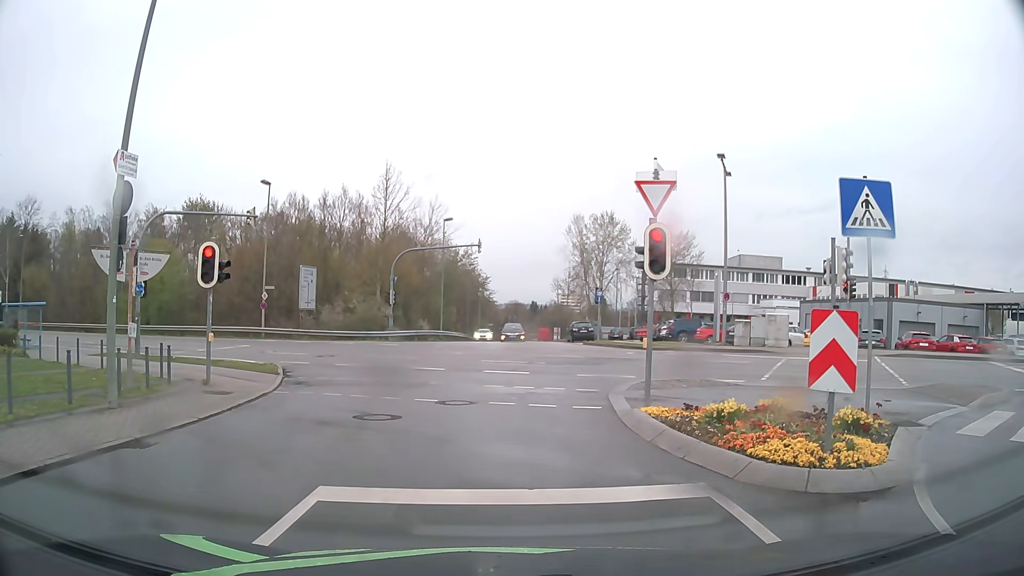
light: Day
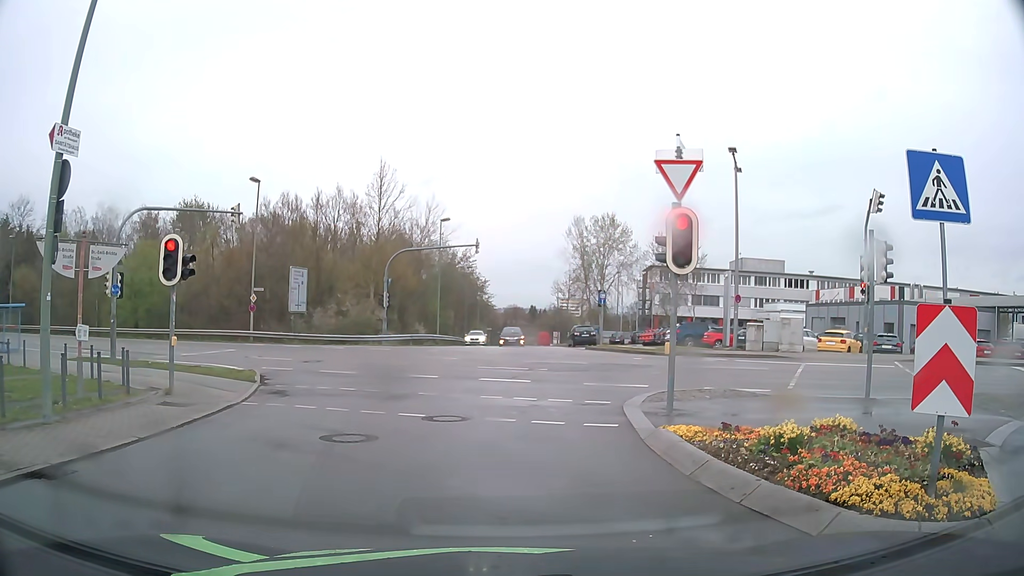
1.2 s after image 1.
(0.0, +1.7) m; -2°
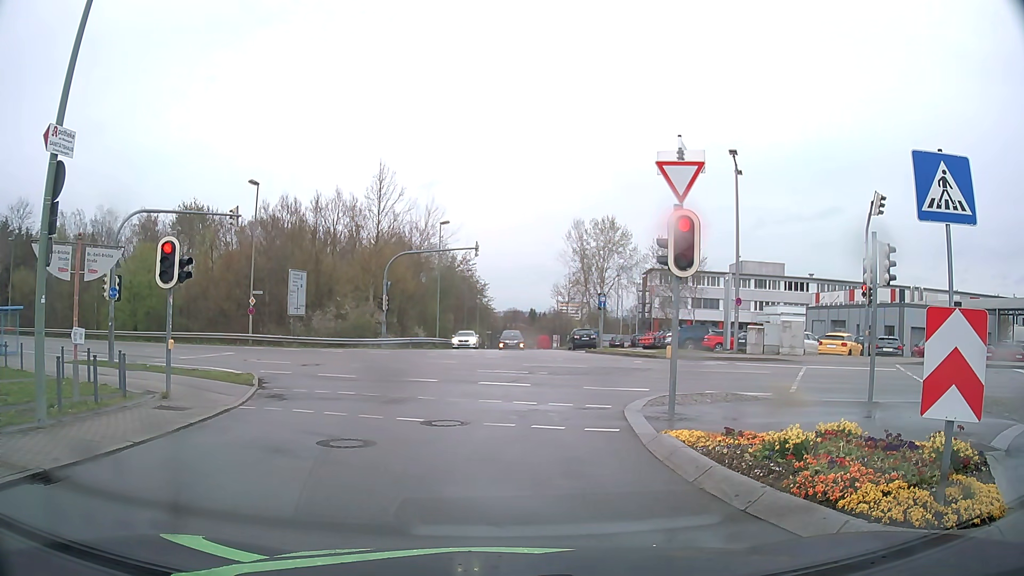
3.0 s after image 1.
(0.0, +0.2) m; 0°
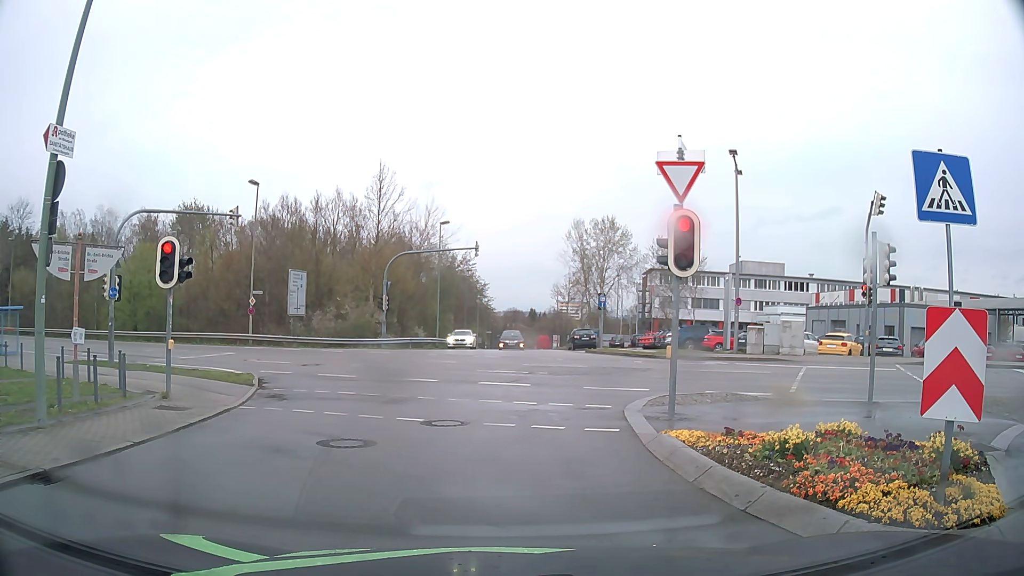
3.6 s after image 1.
(0.0, 0.0) m; 0°
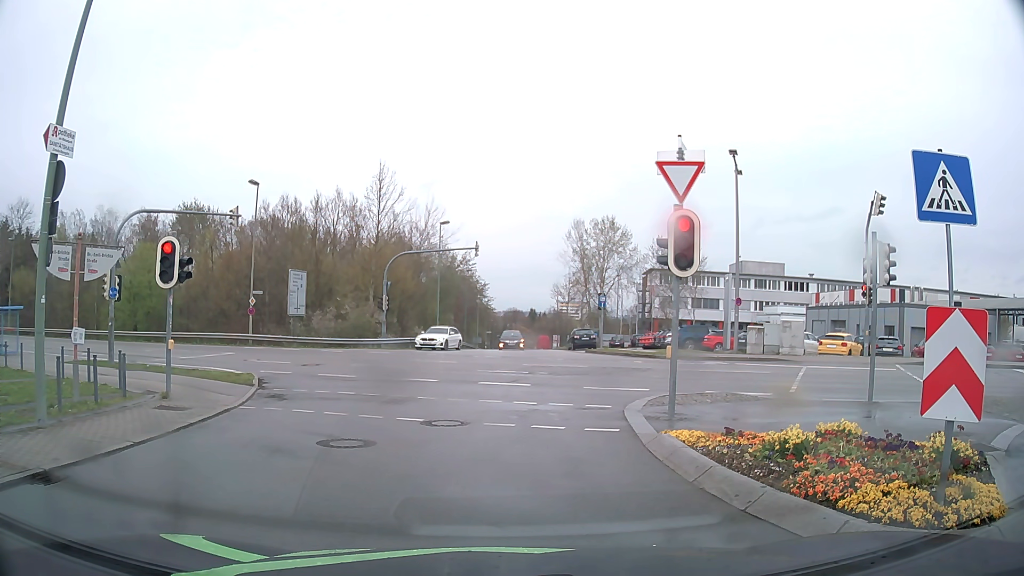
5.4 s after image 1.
(0.0, 0.0) m; 0°
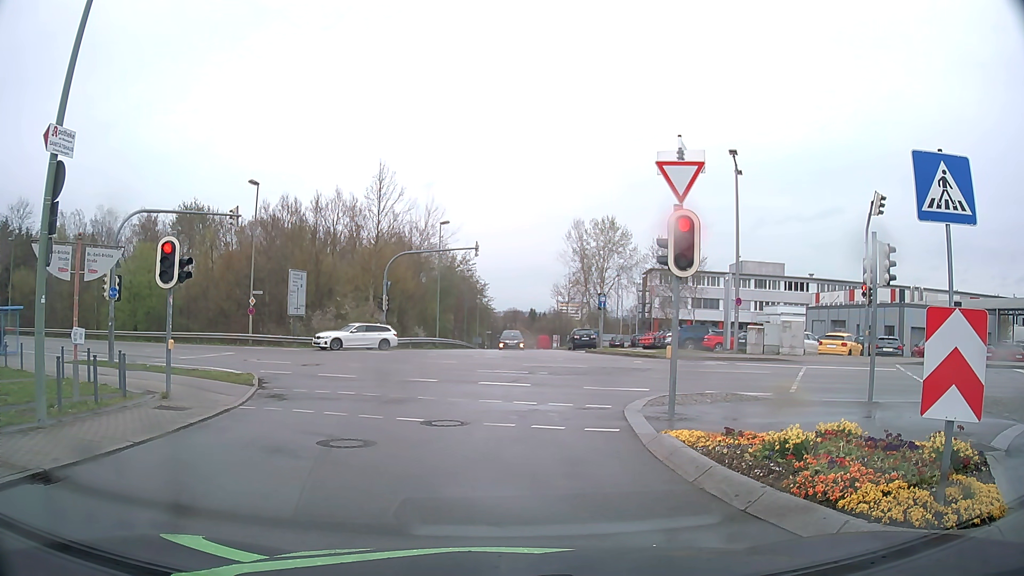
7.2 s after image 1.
(0.0, 0.0) m; 0°
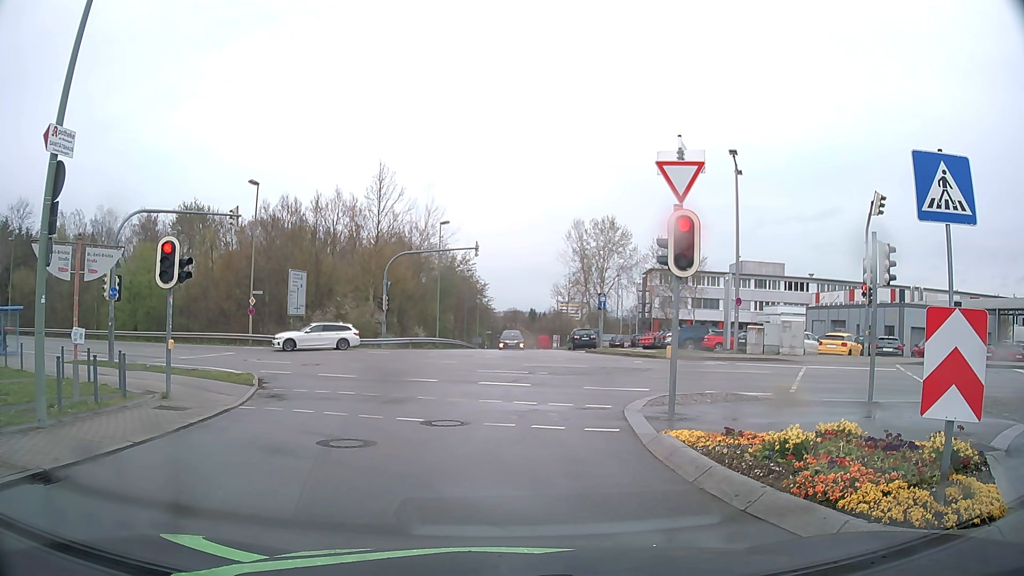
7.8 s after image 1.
(0.0, 0.0) m; 0°
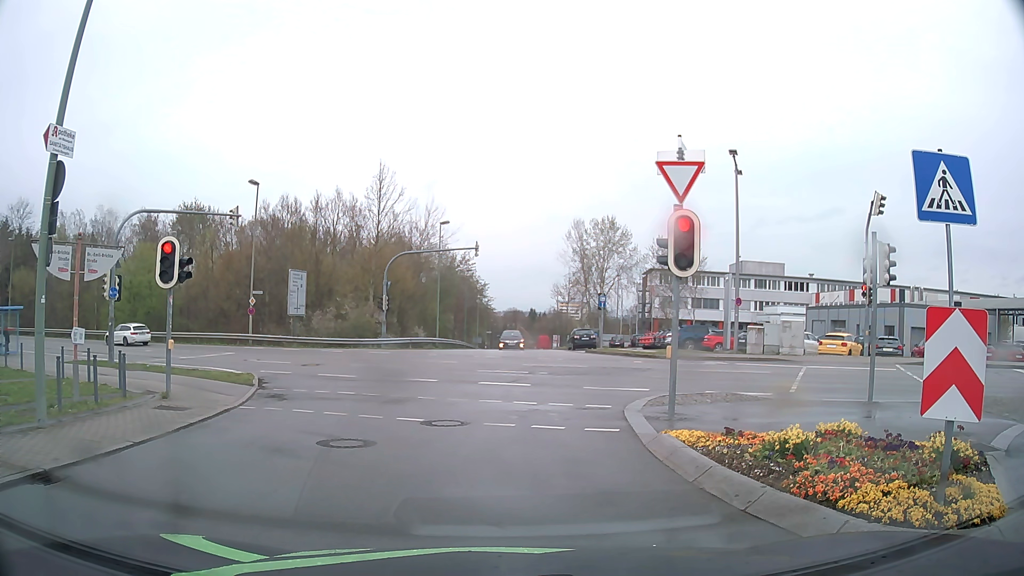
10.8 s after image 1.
(0.0, 0.0) m; 0°
(0, +10) (+1, +20) (-3, +29) (-10, +36) (-19, +41) (-28, +45) (-37, +49) (-46, +53) (-55, +57) (-65, +61) m
